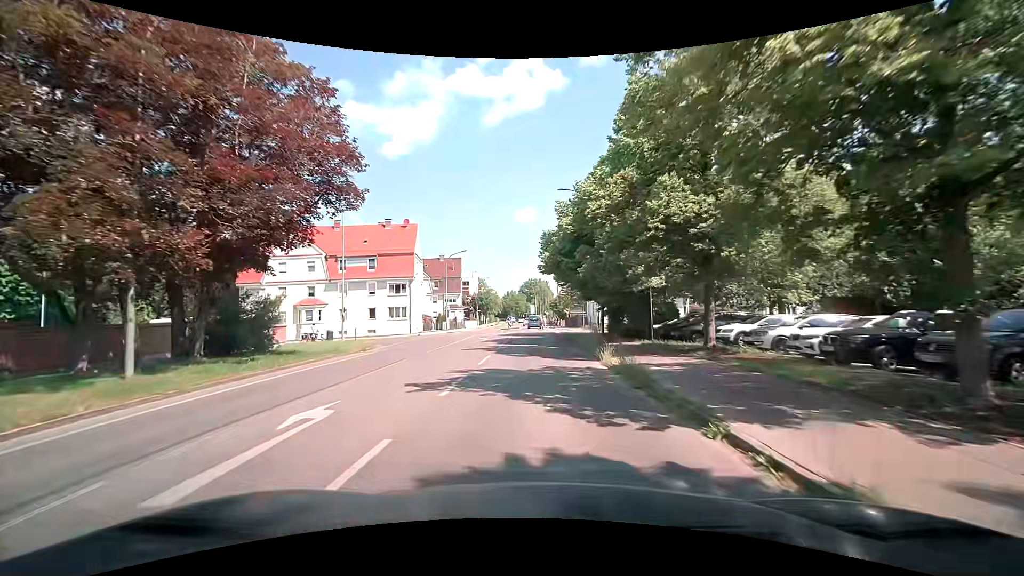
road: tertiary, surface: asphalt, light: Day
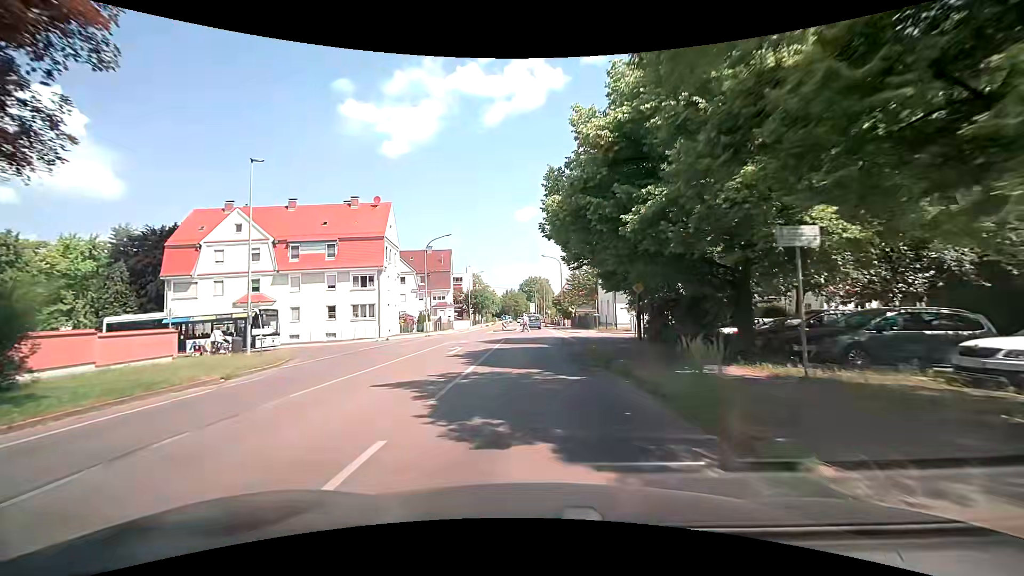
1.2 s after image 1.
(+0.1, +12.3) m; 0°
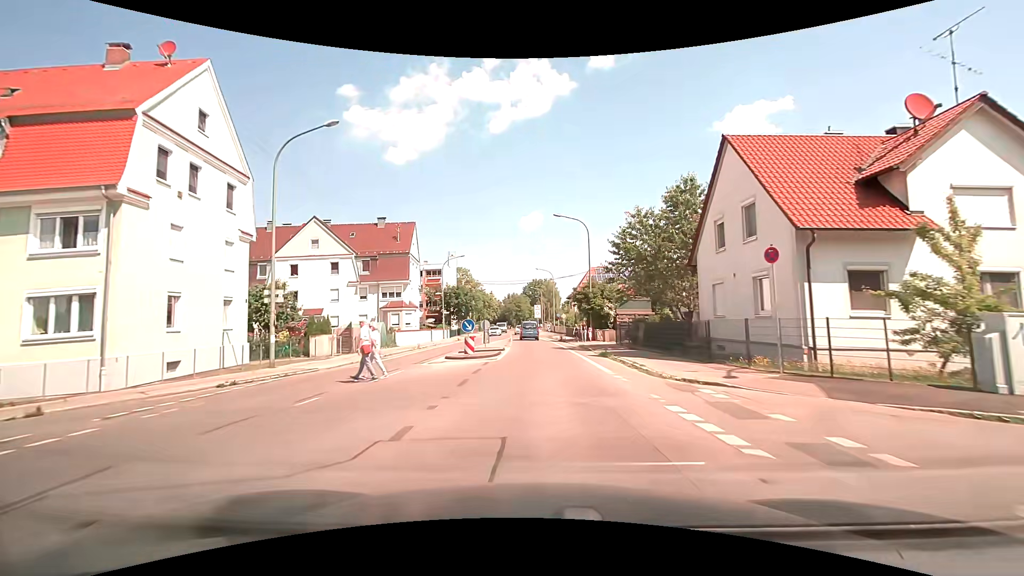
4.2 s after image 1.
(-0.4, +32.5) m; -1°
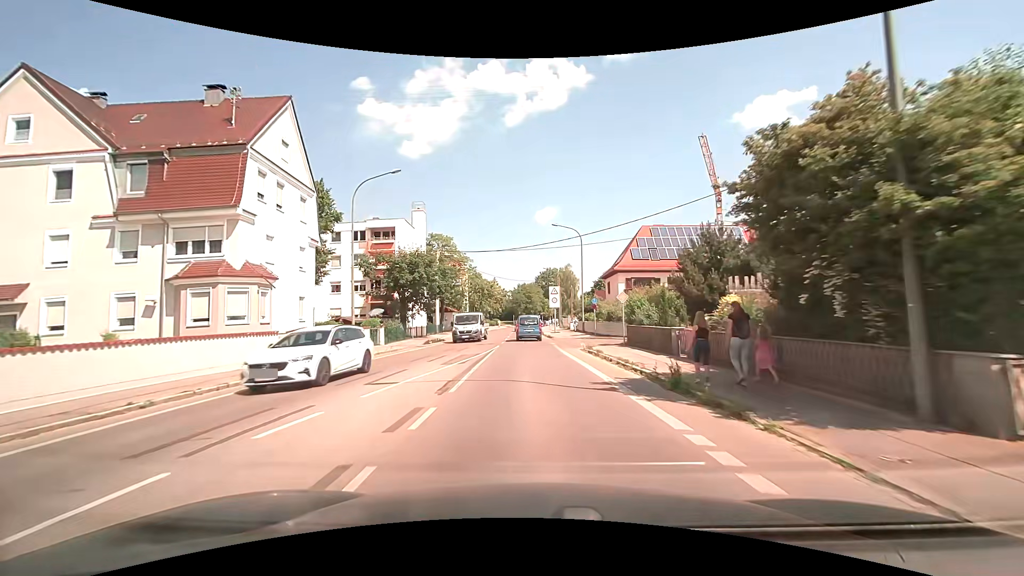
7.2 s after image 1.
(-0.4, +34.3) m; -1°
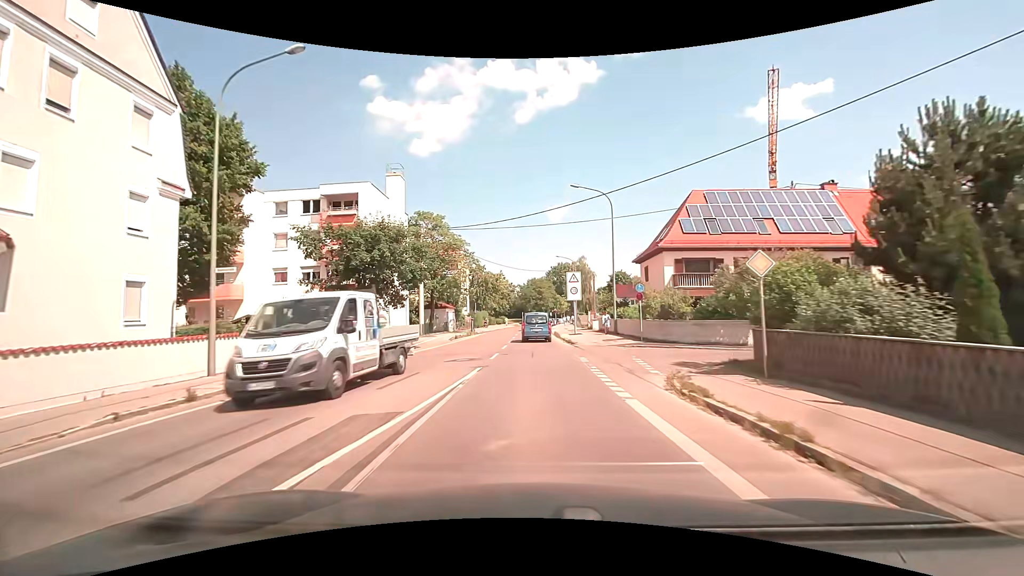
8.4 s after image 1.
(-0.2, +13.6) m; -1°
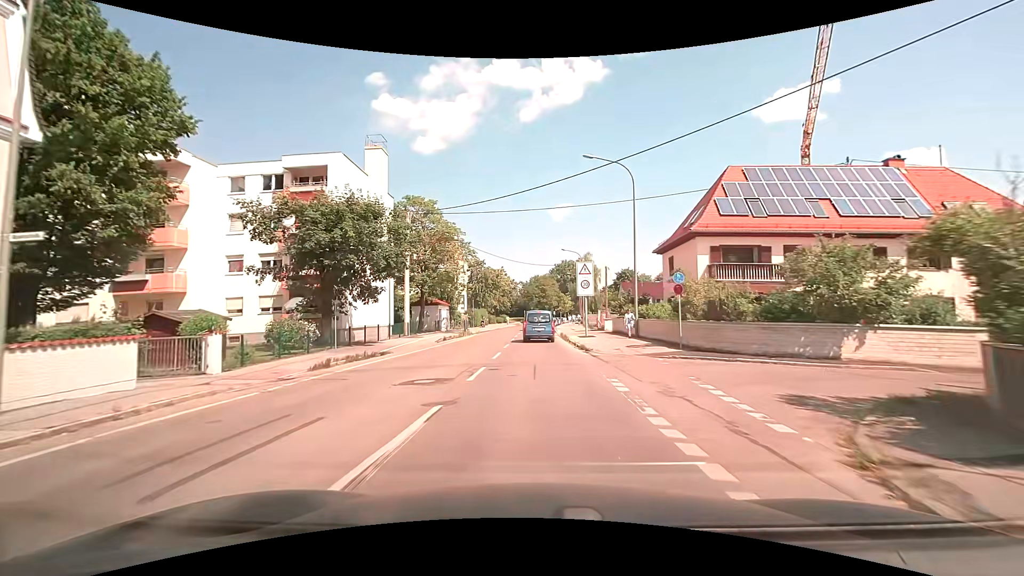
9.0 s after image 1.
(0.0, +6.4) m; -1°
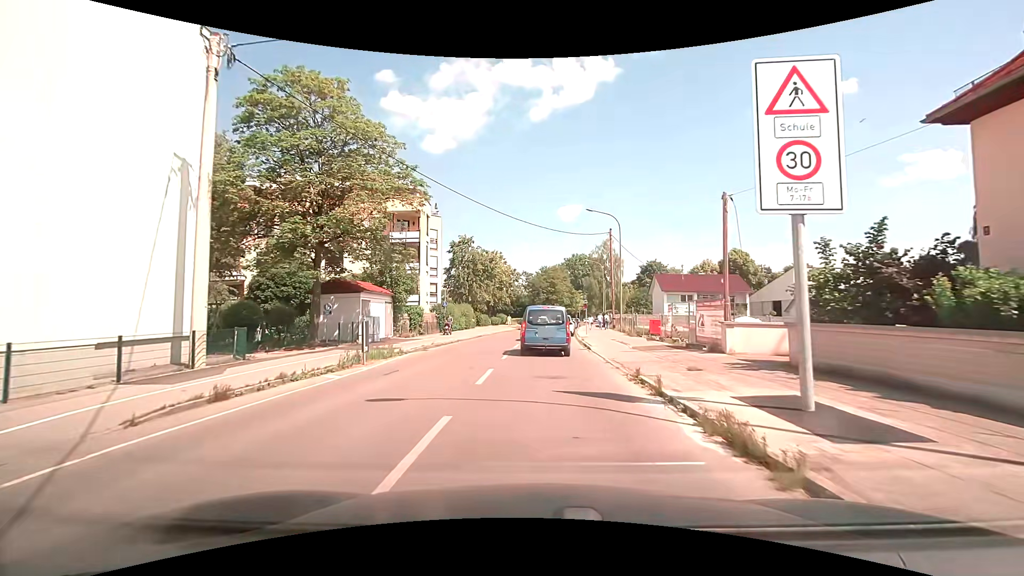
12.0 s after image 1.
(-0.1, +25.2) m; 0°
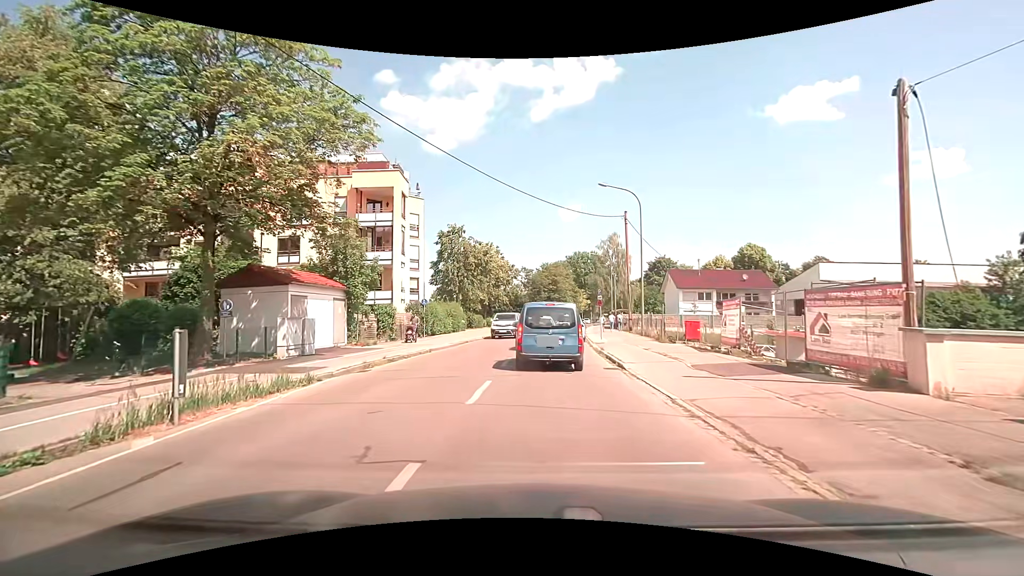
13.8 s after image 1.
(0.0, +8.0) m; 0°
(0, +10) (0, +20) (0, +30) (0, +40) (+1, +50) (+2, +60) (+3, +70) (+4, +80) (+6, +90) (+8, +99) m
